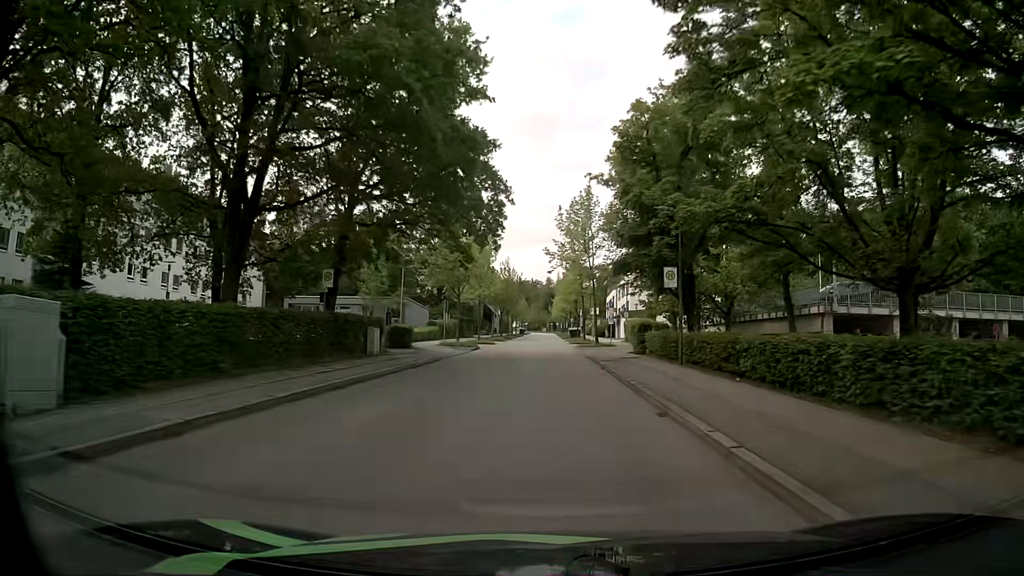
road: residential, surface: asphalt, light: Day
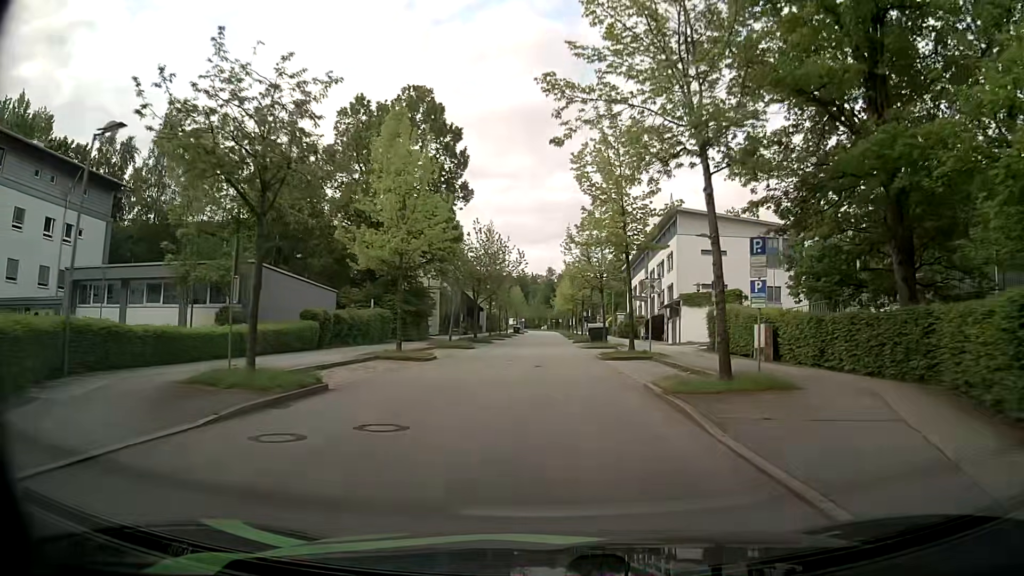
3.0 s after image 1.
(+0.1, +33.3) m; +1°
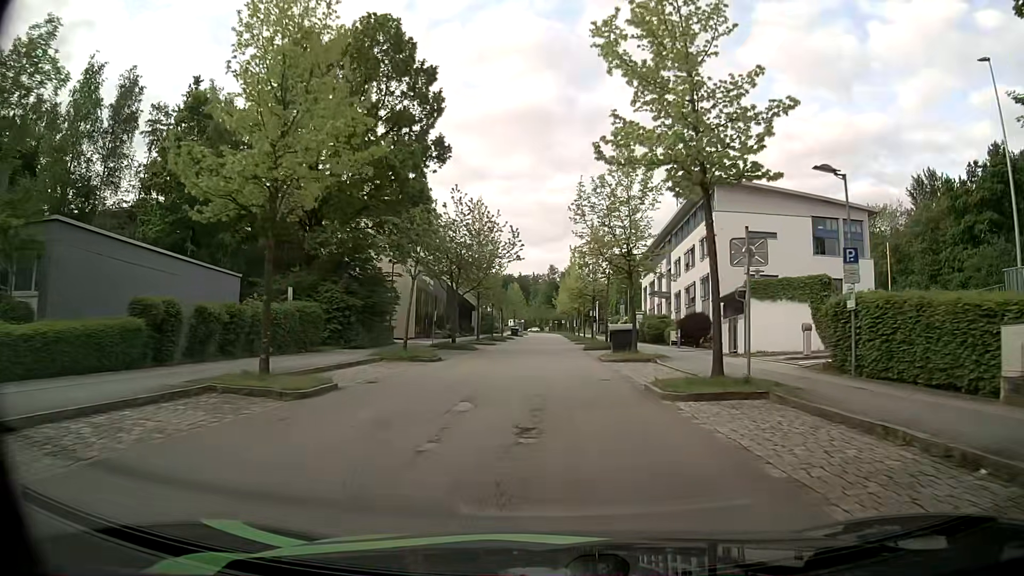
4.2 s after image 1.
(-0.2, +13.6) m; -1°
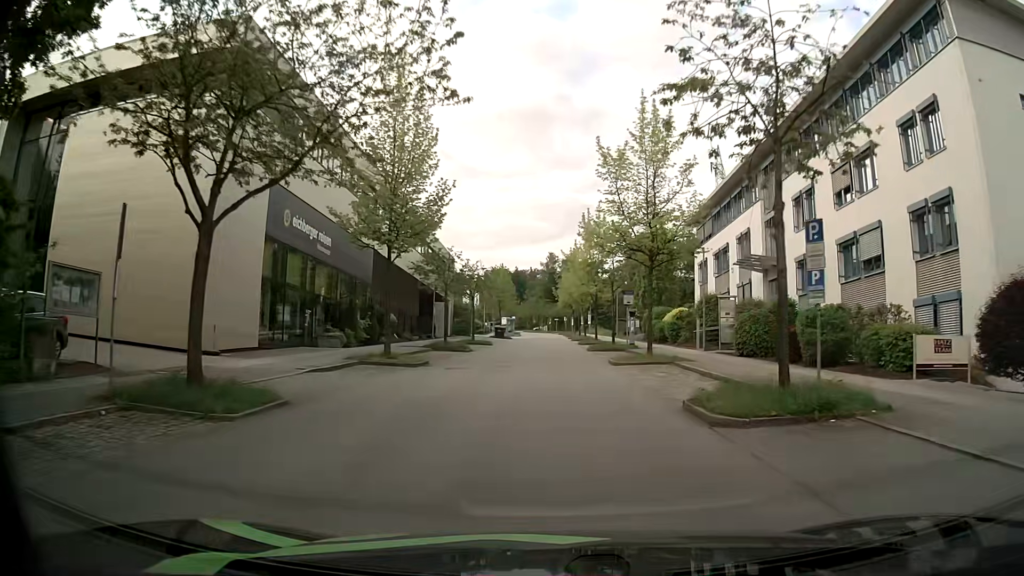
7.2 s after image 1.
(+0.2, +31.5) m; +1°
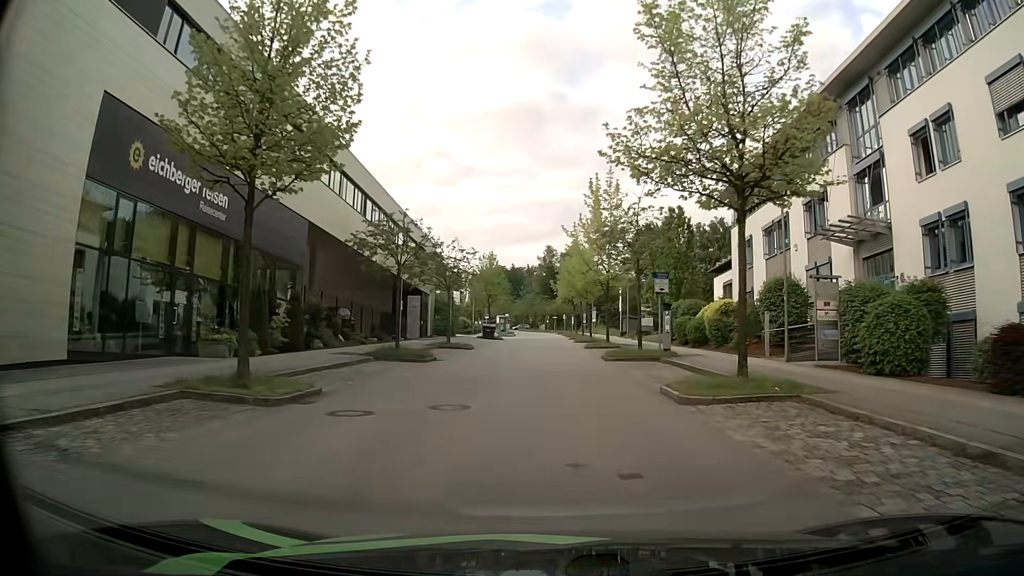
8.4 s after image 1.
(0.0, +11.9) m; 0°
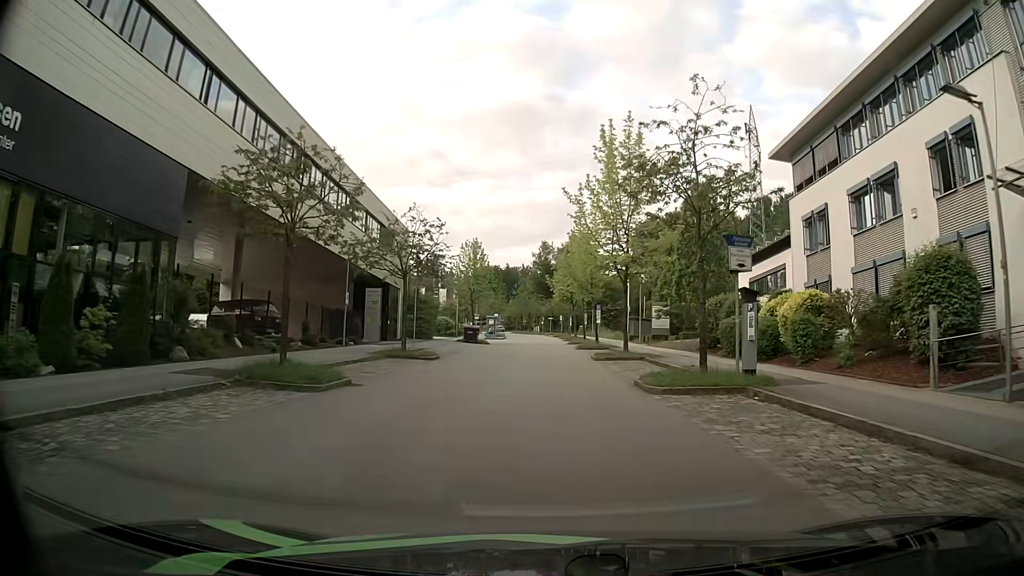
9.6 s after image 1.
(+0.1, +11.5) m; +1°
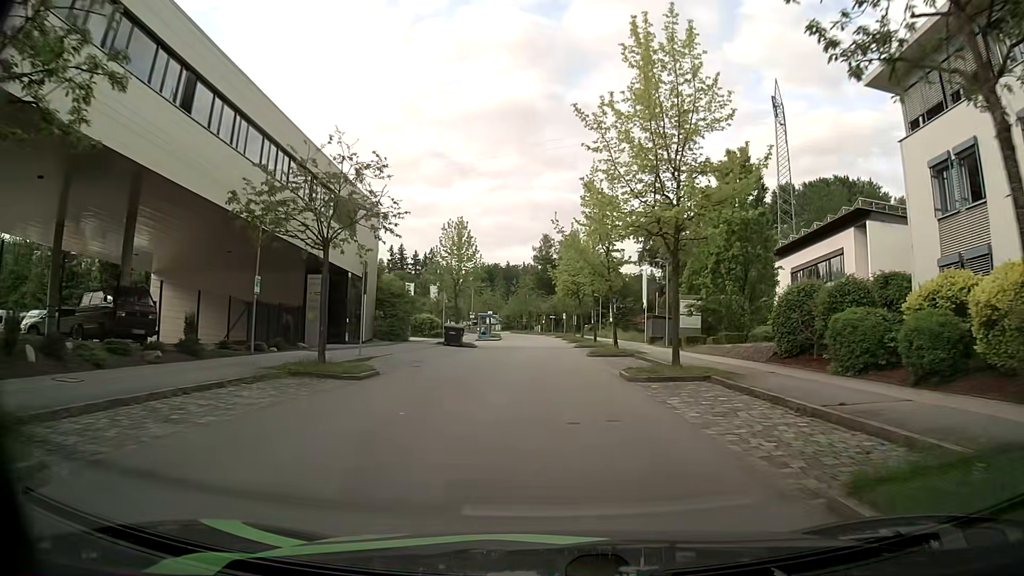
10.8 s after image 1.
(0.0, +11.0) m; -1°
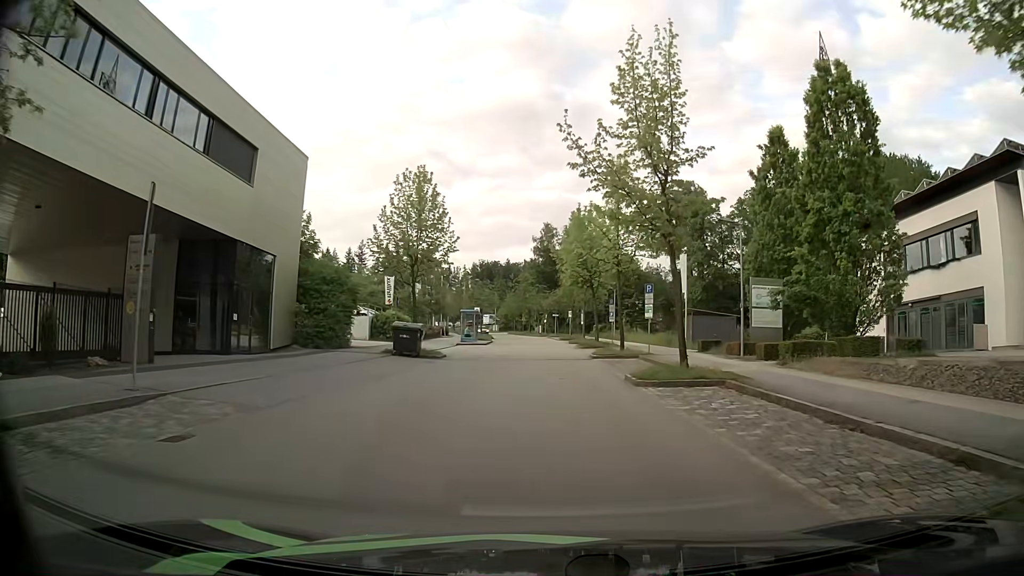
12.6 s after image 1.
(+0.2, +15.4) m; +1°
